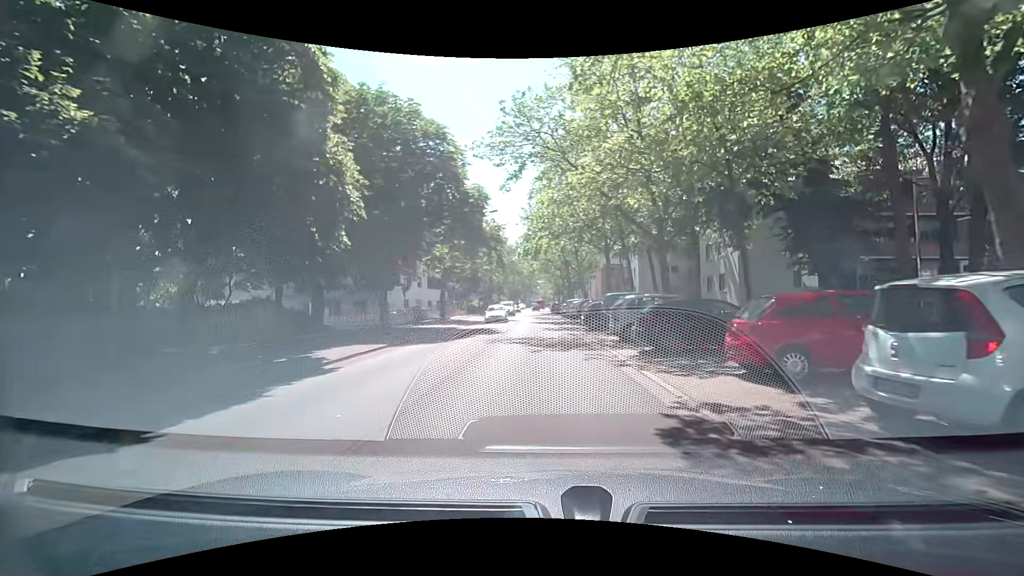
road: secondary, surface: asphalt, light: Day
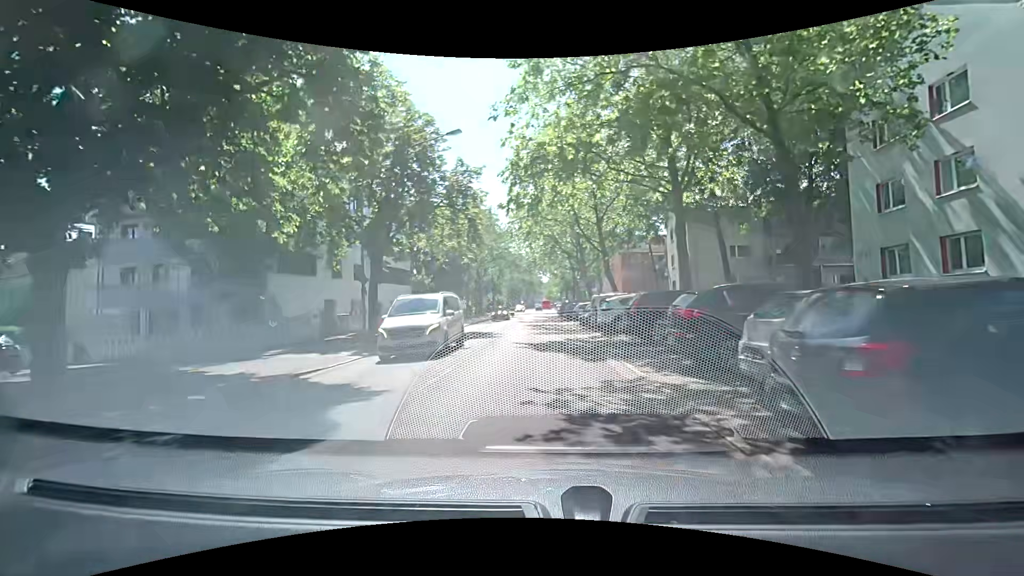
(+0.3, +21.5) m; 0°
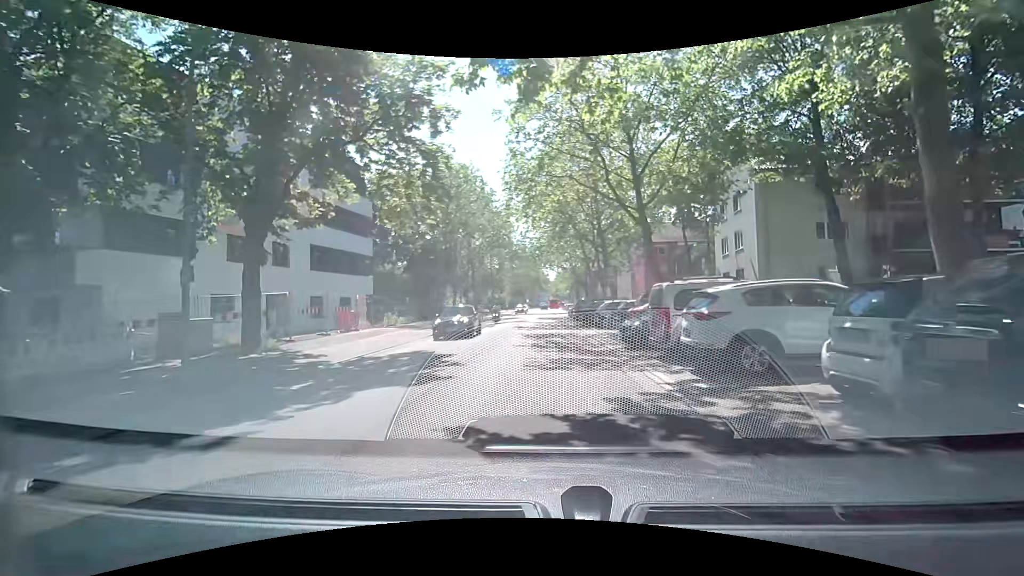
(0.0, +12.9) m; 0°
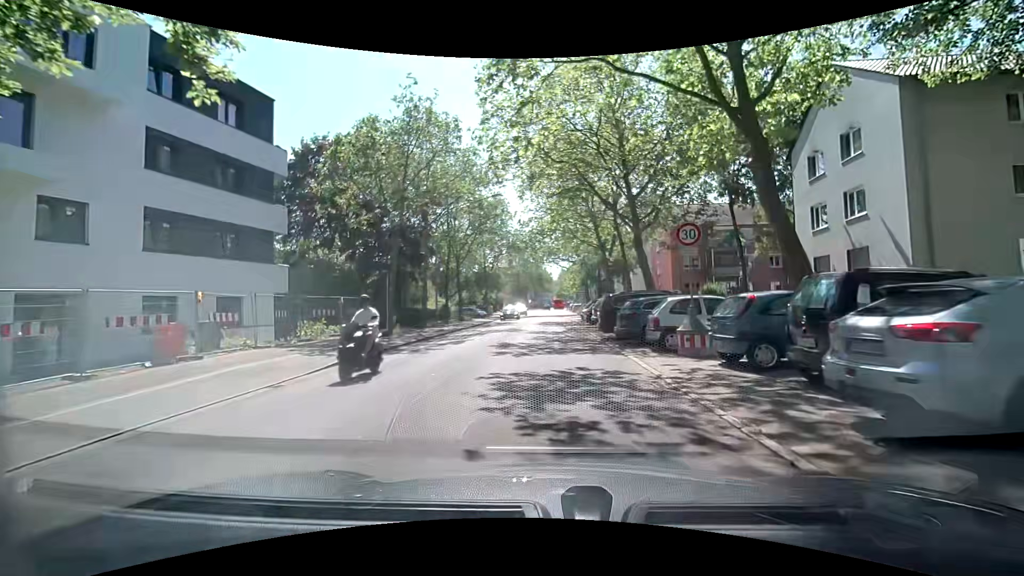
(-0.1, +12.9) m; 0°
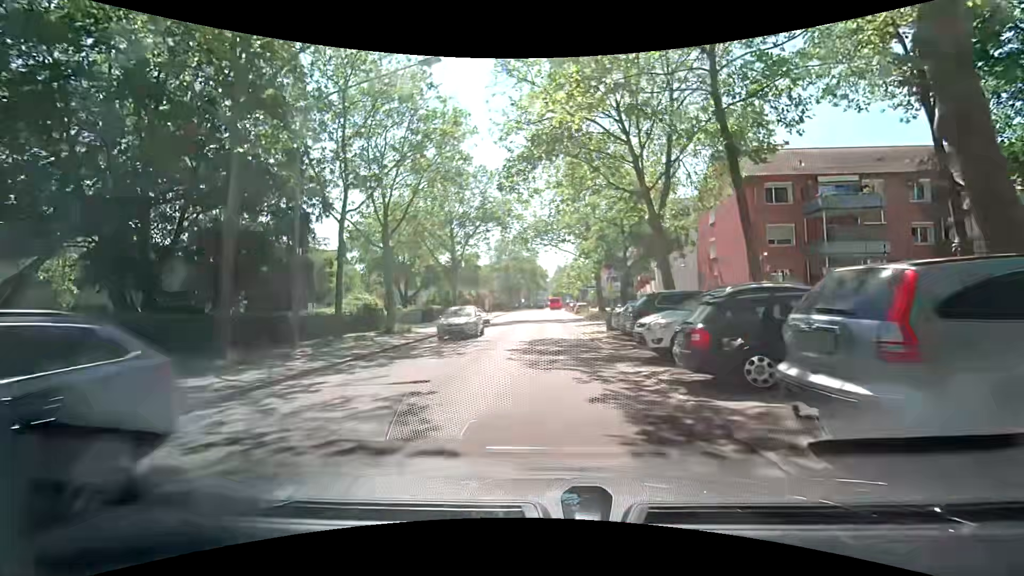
(+0.3, +21.4) m; 0°
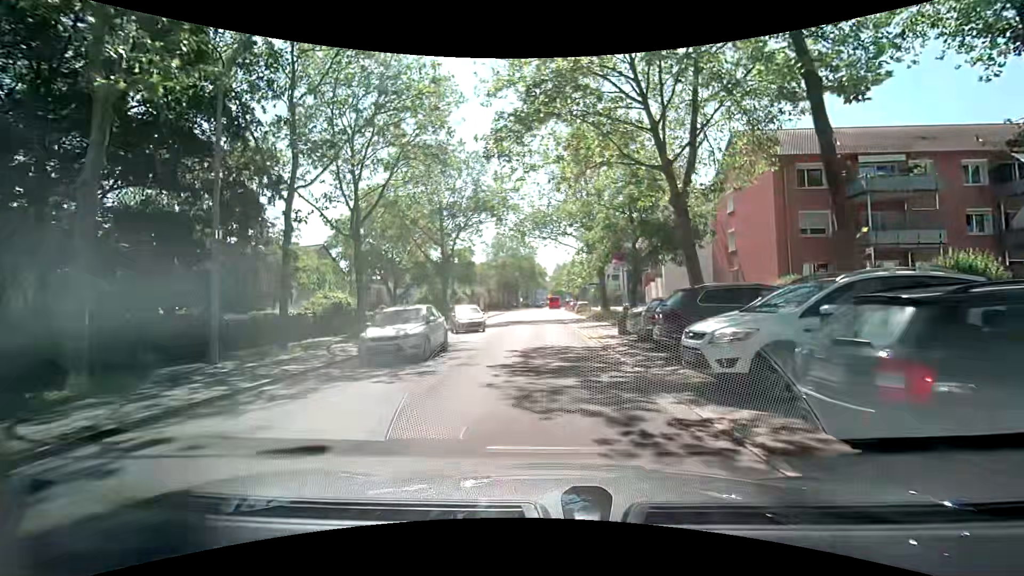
(0.0, +4.3) m; +2°
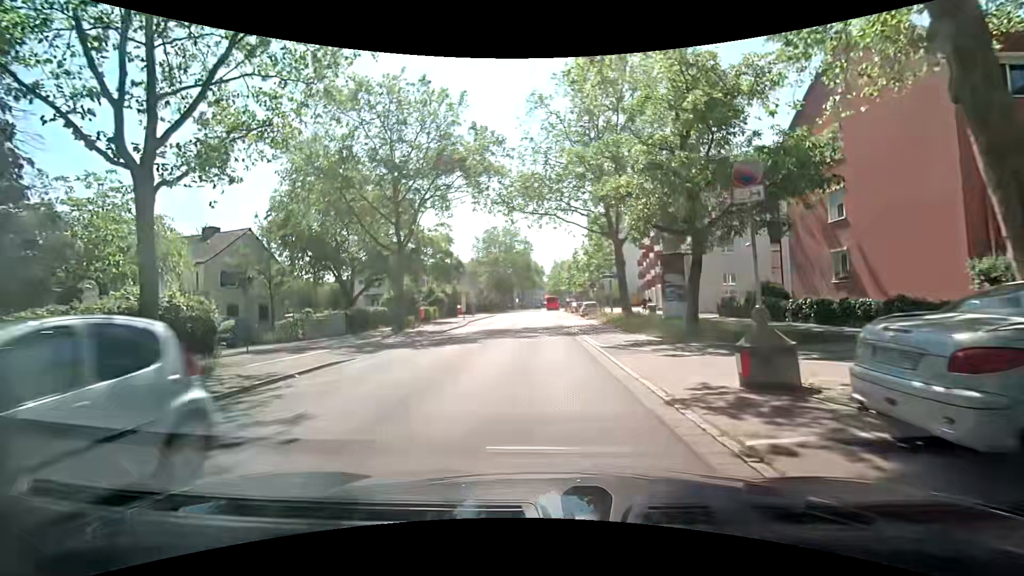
(-0.3, +12.9) m; -2°
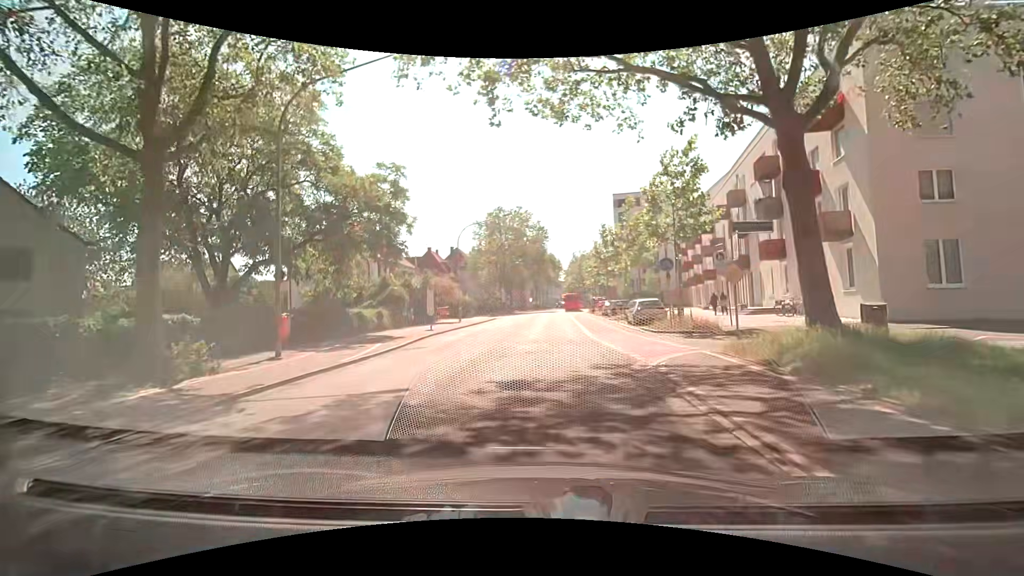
(0.0, +21.5) m; -2°
(0, +10) (0, +20) (+1, +30) (+1, +40) (+2, +50) (+2, +60) (+3, +70) (+3, +80) (+3, +90) (+4, +100) m
